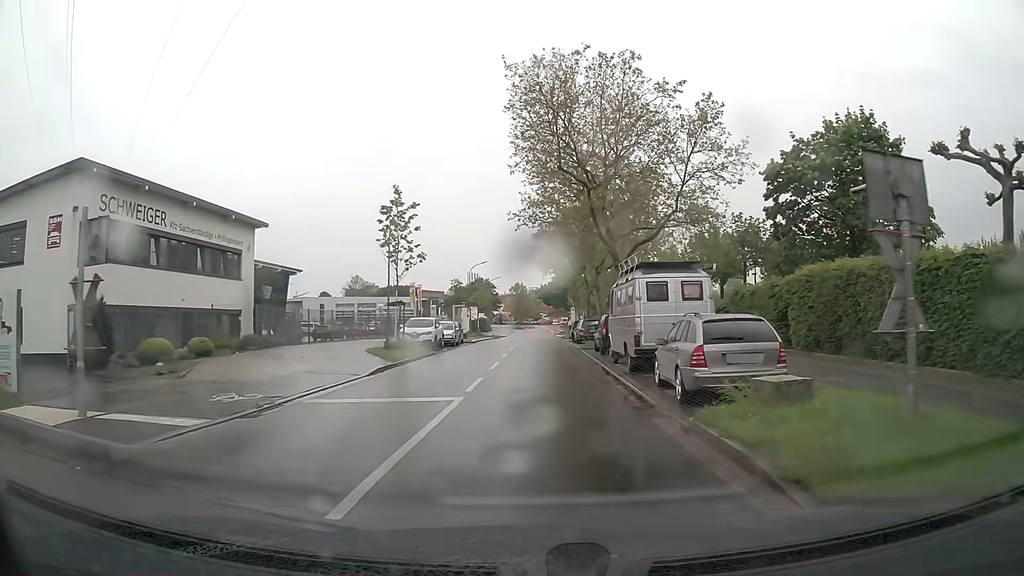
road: unclassified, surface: asphalt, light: Day
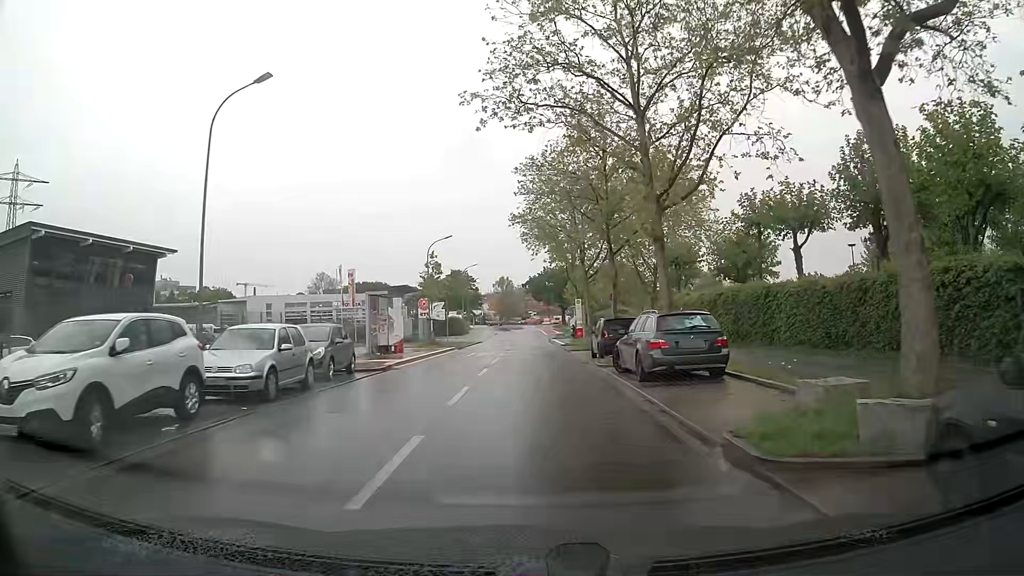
(+0.5, +26.4) m; +2°
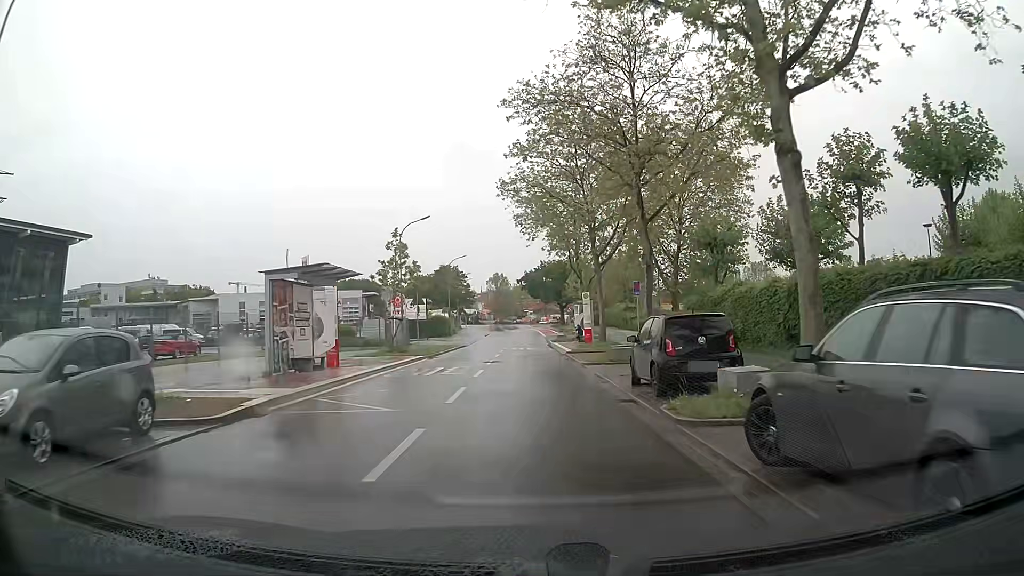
(+0.1, +11.1) m; +1°
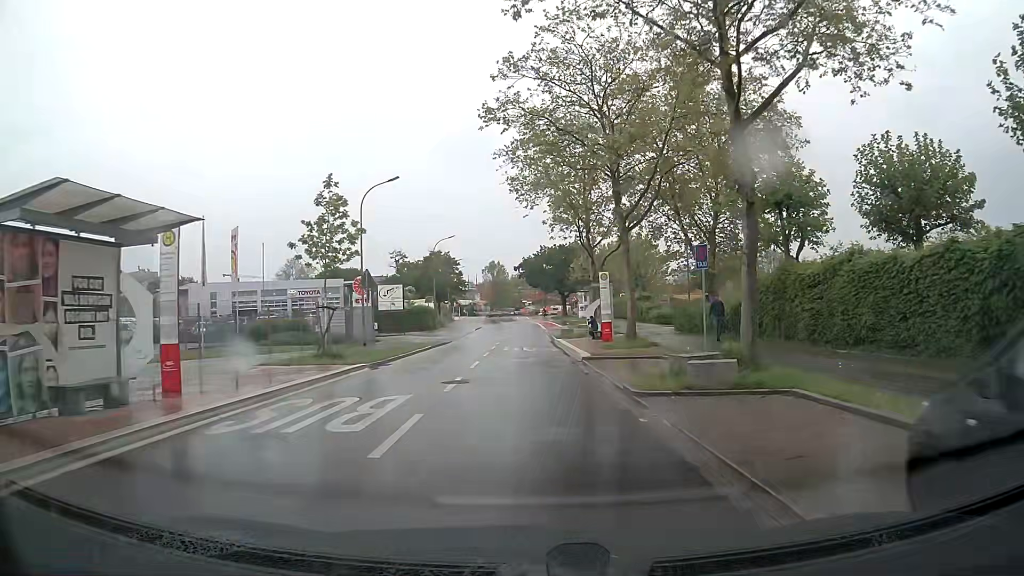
(-0.1, +11.3) m; 0°
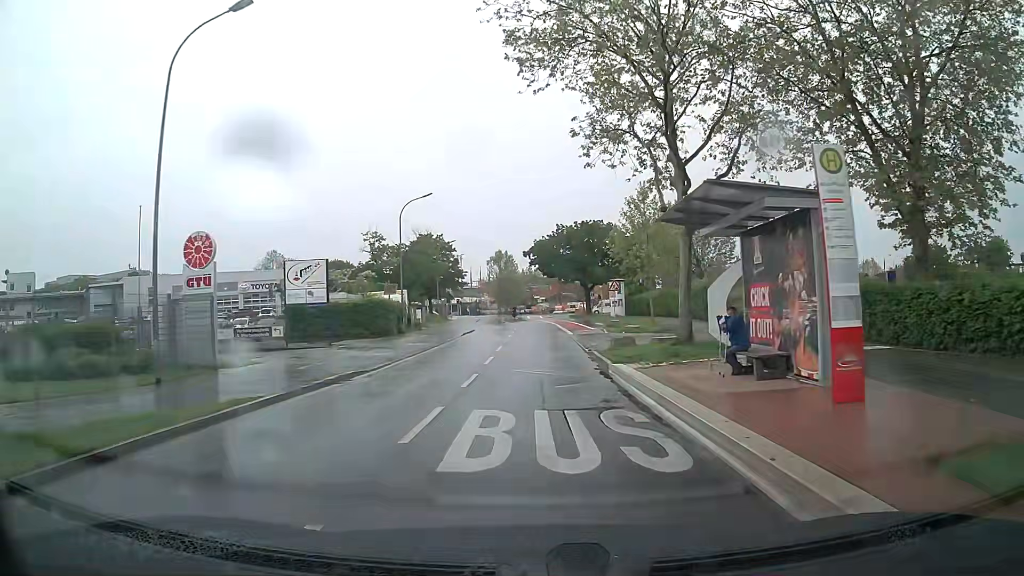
(-0.2, +23.3) m; -1°
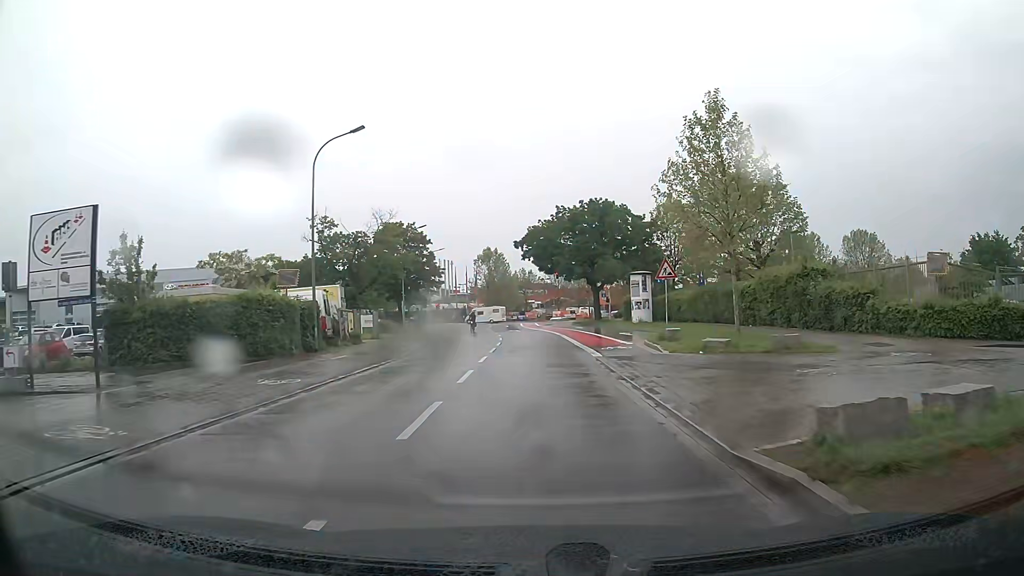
(+0.1, +17.9) m; +1°
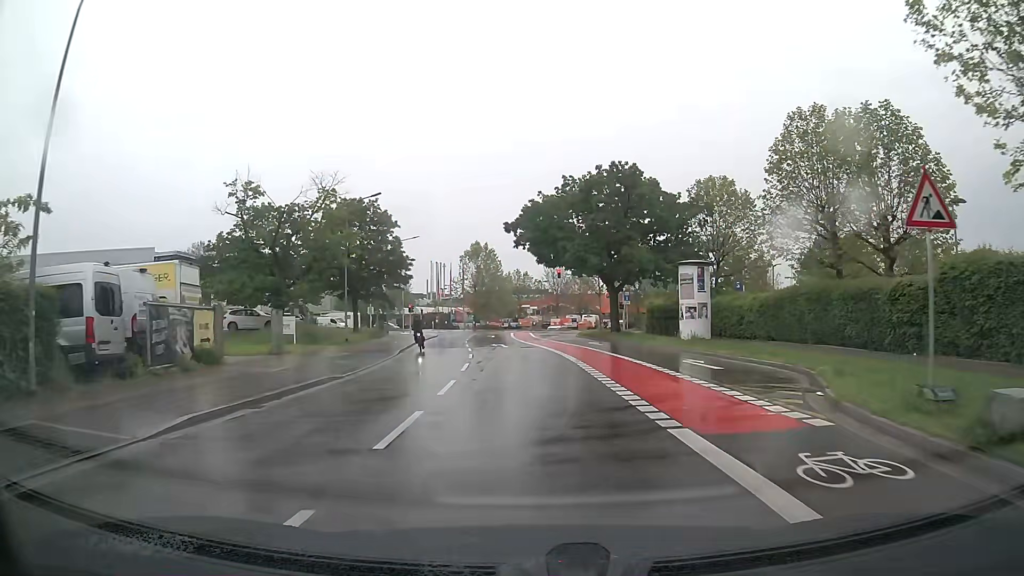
(-0.1, +17.4) m; 0°
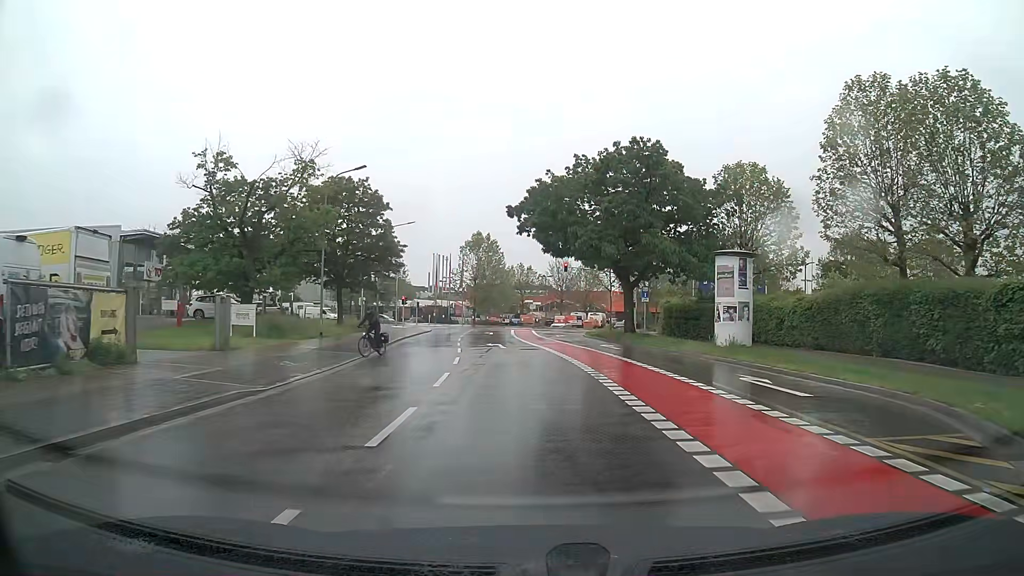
(0.0, +5.7) m; 0°
